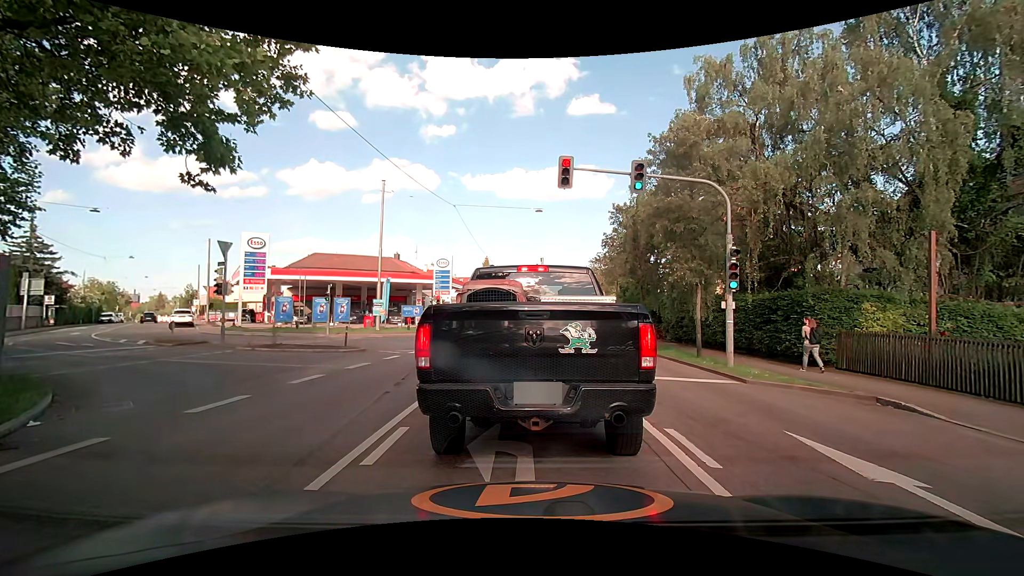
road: secondary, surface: asphalt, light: Day
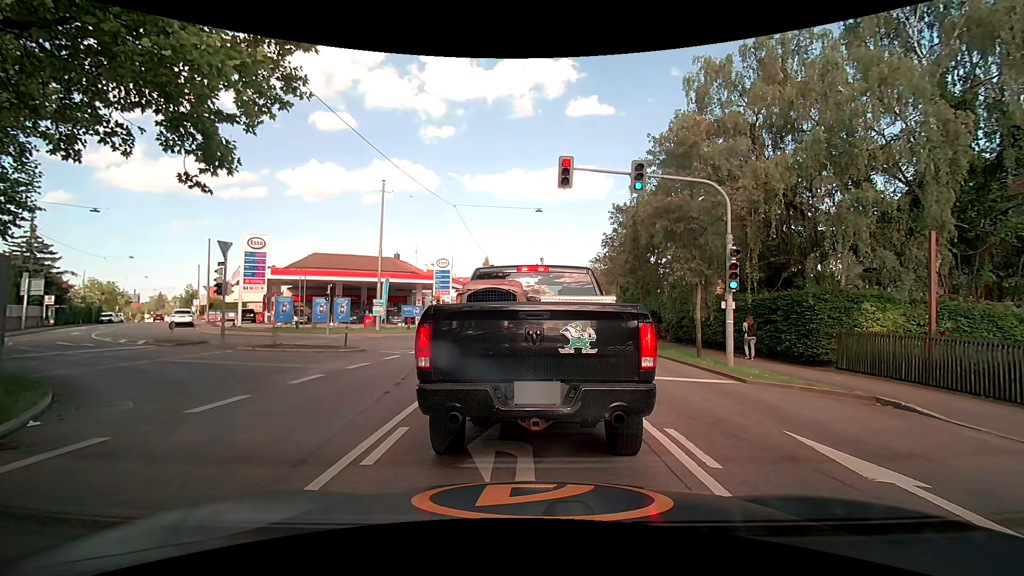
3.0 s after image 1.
(0.0, 0.0) m; 0°
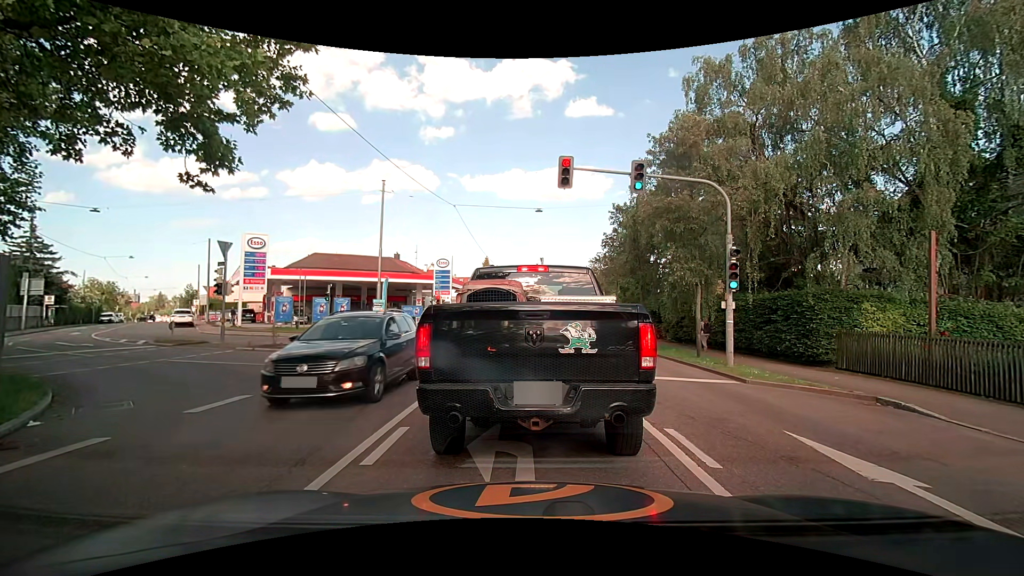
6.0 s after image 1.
(0.0, 0.0) m; 0°
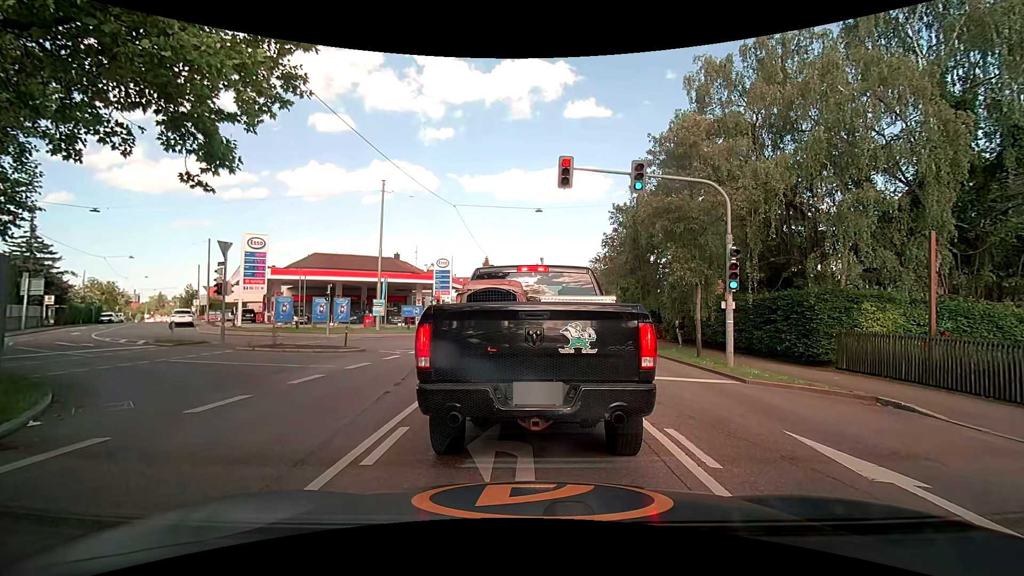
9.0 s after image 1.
(0.0, 0.0) m; 0°
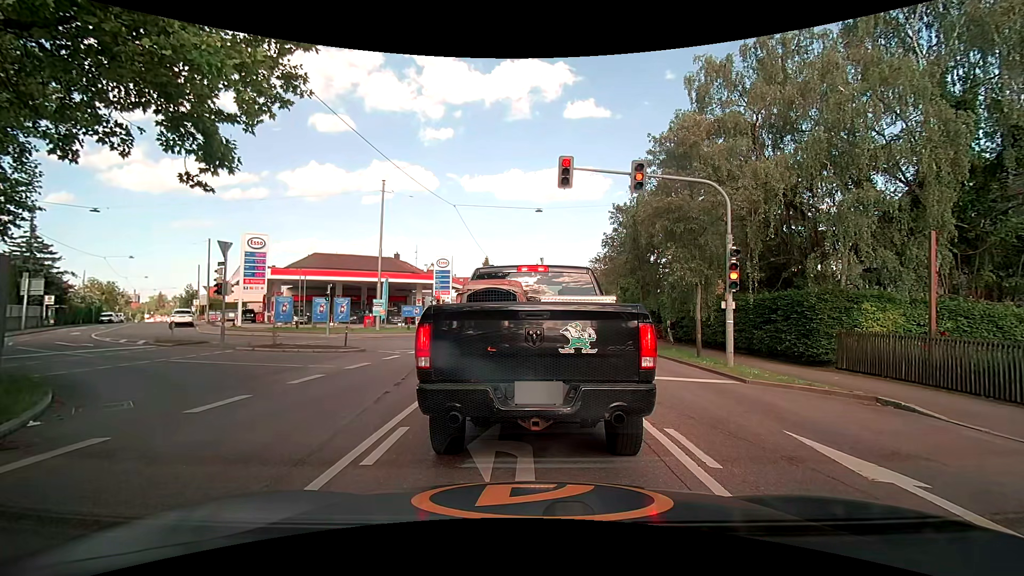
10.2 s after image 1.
(0.0, 0.0) m; 0°
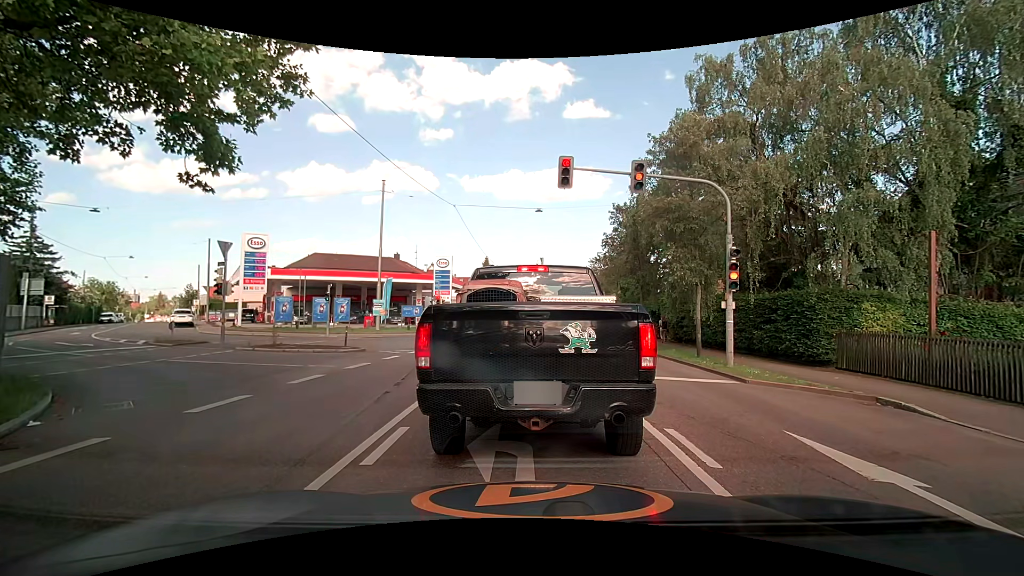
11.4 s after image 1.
(0.0, 0.0) m; 0°
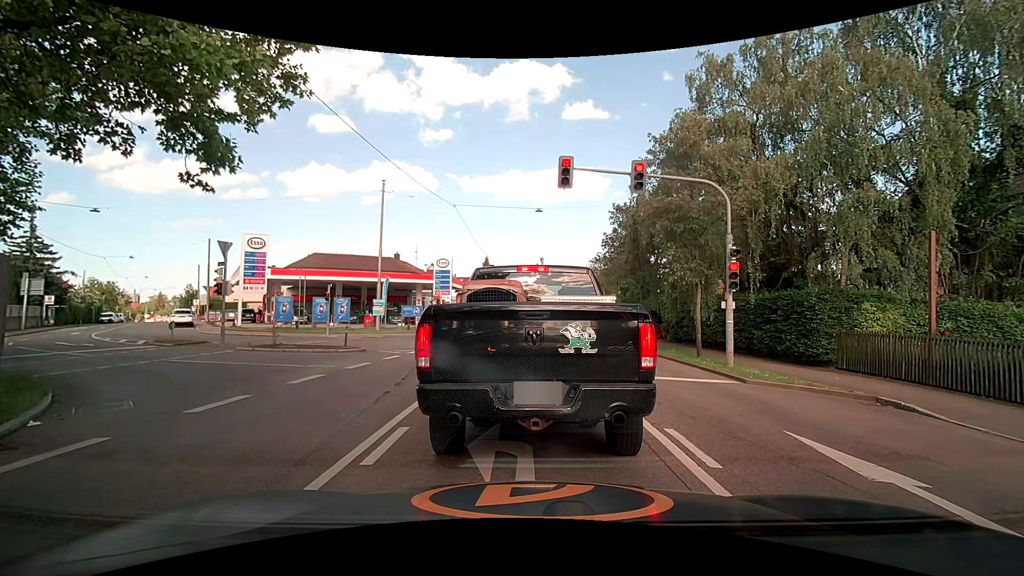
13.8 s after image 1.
(0.0, 0.0) m; 0°
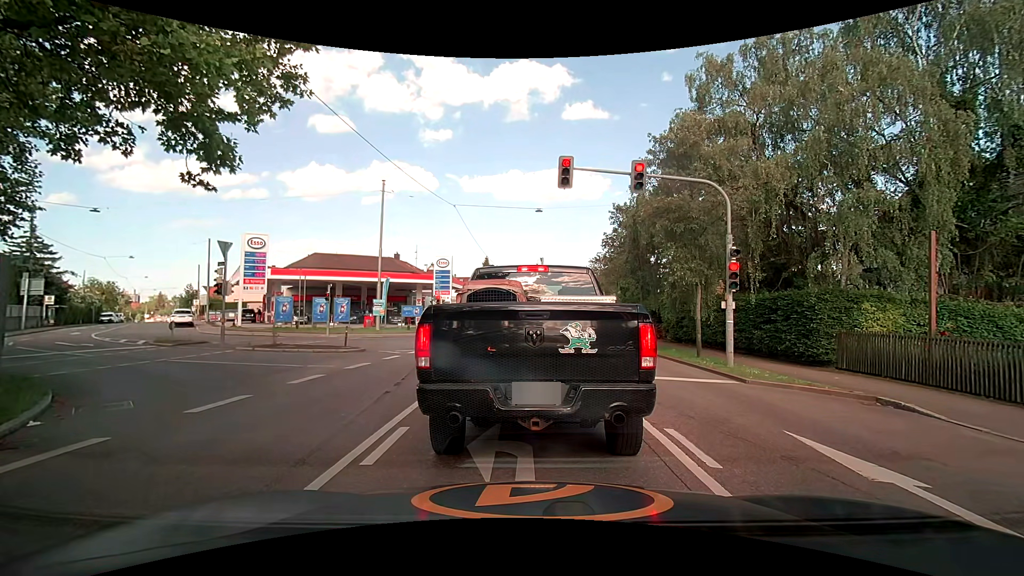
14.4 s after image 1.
(0.0, 0.0) m; 0°
